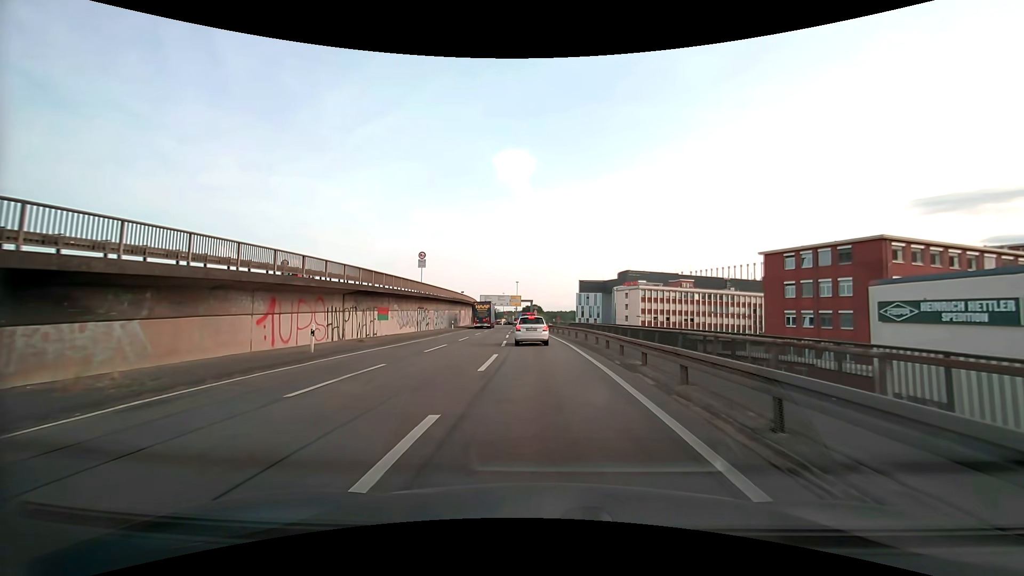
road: motorway_link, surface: asphalt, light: Day
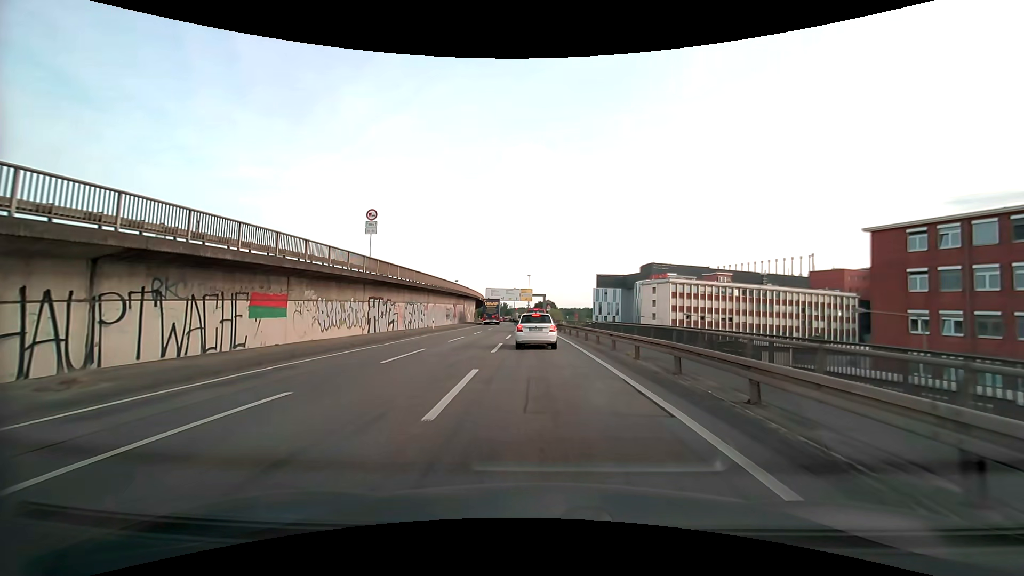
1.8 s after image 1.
(-0.2, +17.8) m; -1°
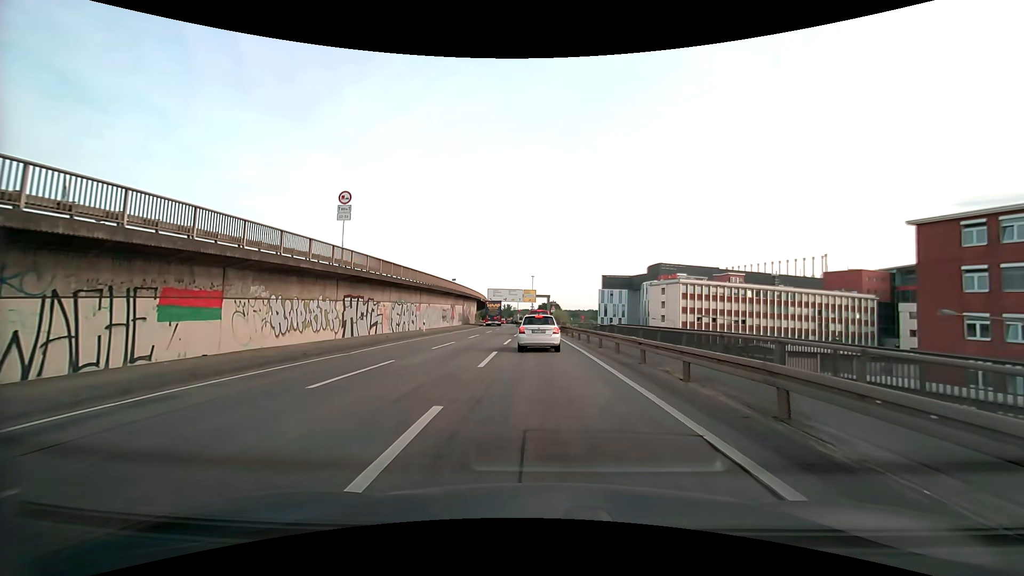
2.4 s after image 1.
(0.0, +4.9) m; -1°
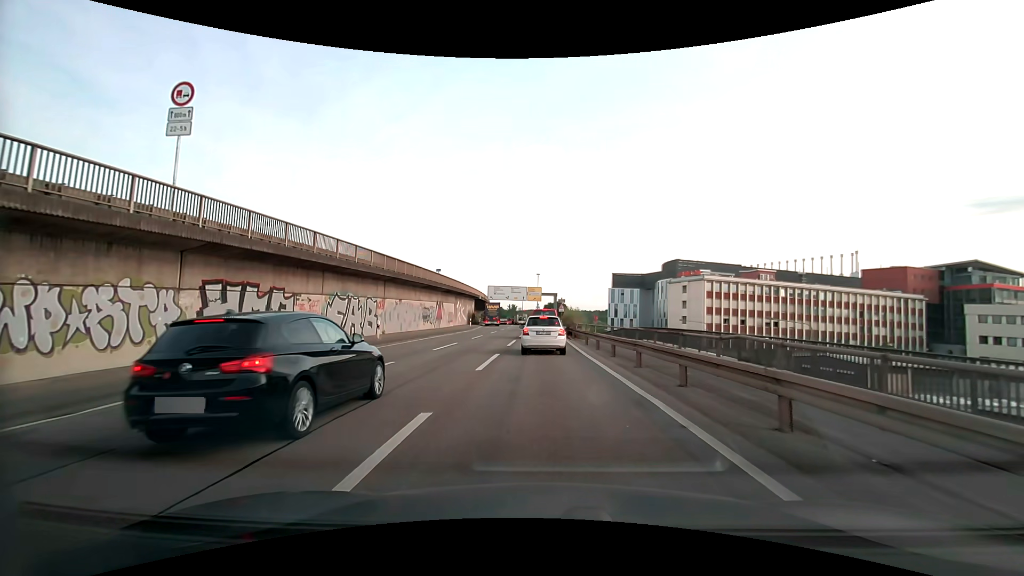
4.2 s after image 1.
(-0.1, +12.5) m; -1°
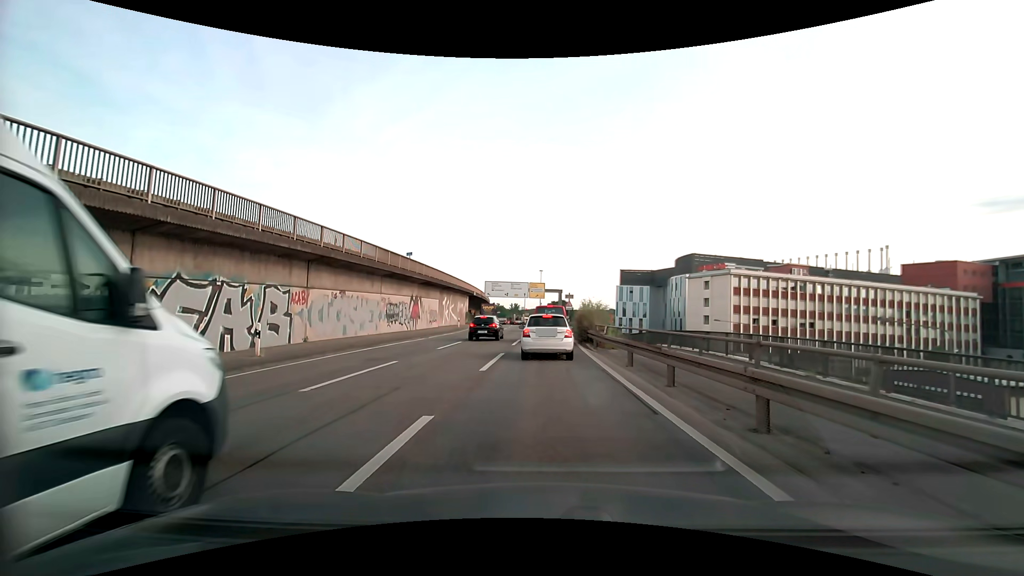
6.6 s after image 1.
(0.0, +11.9) m; 0°
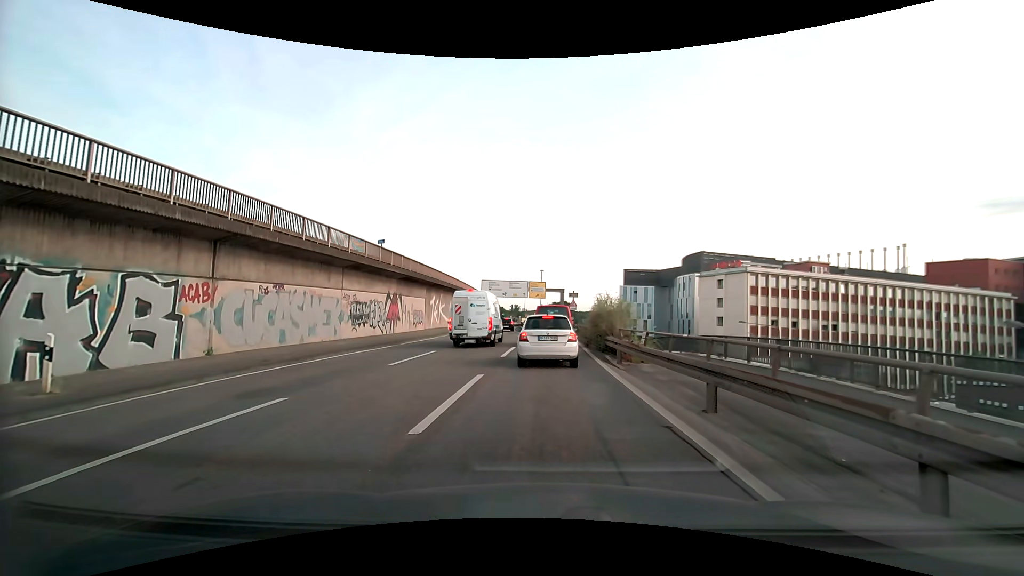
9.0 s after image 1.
(0.0, +6.6) m; +1°
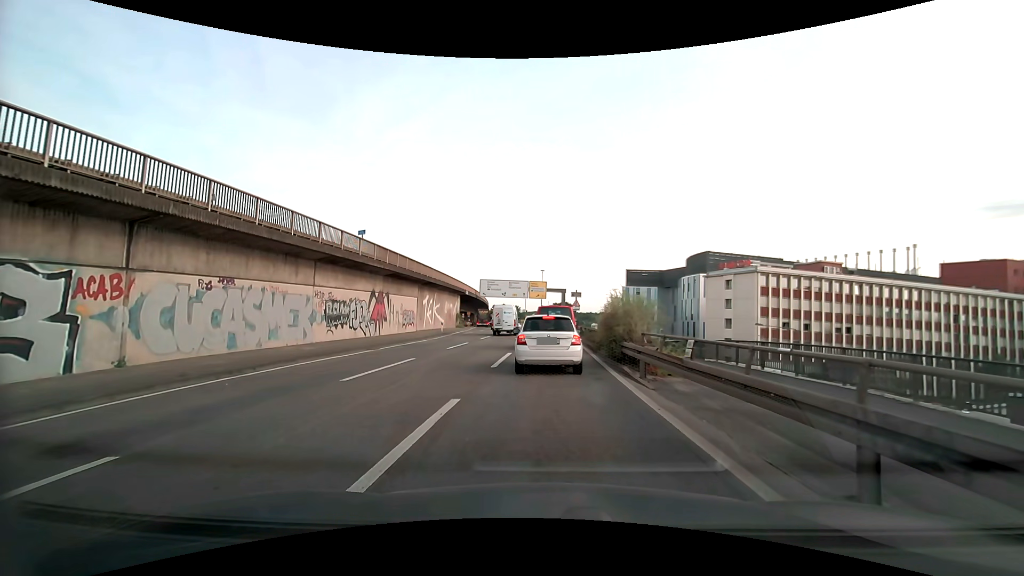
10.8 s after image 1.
(-0.1, +3.5) m; -1°
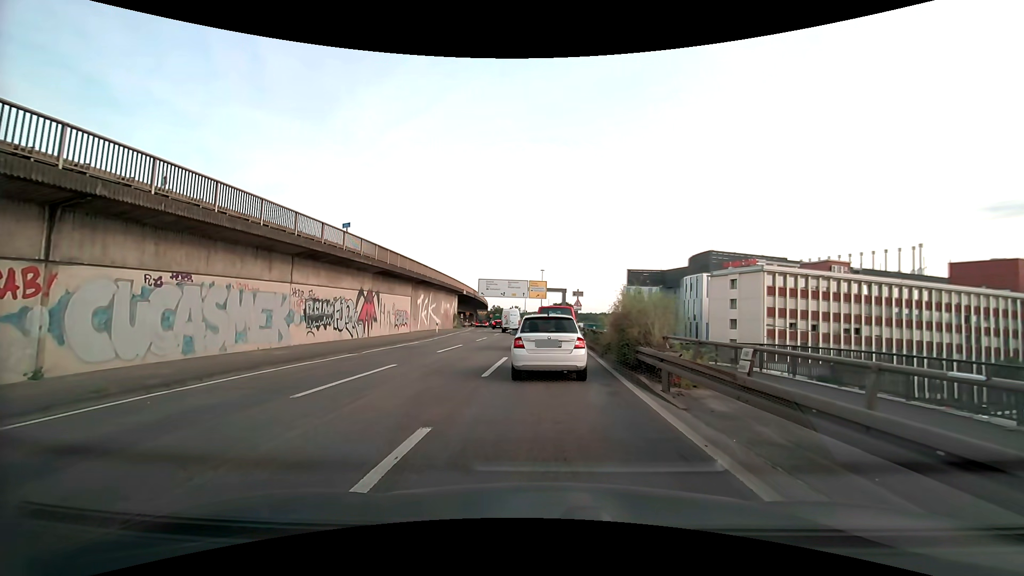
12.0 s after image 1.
(0.0, +2.2) m; 0°
(0, +10) (0, +20) (0, +30) (0, +40) (0, +50) (-1, +60) (-2, +70) (-3, +80) (-4, +90) (-4, +100) m
